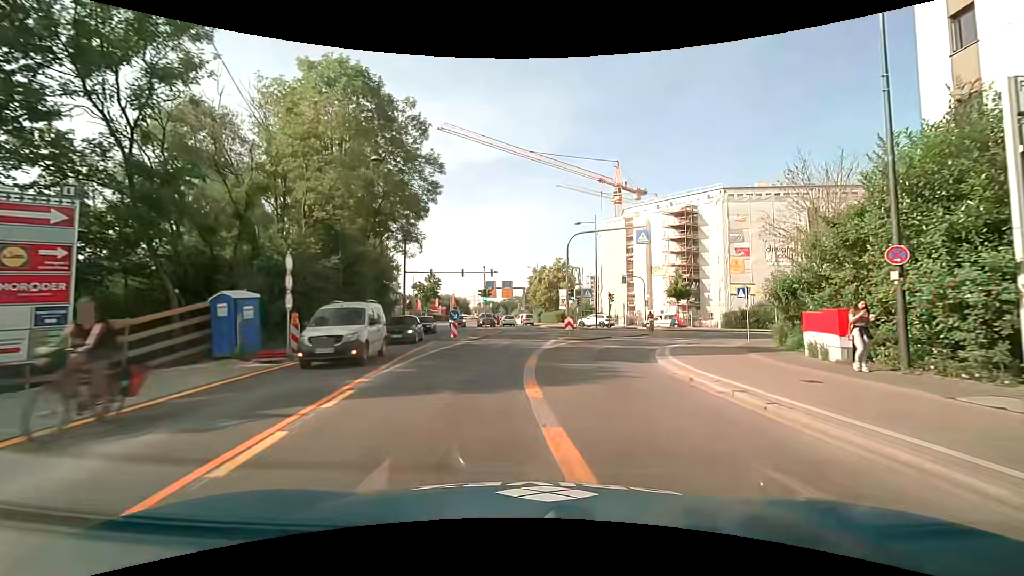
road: secondary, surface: asphalt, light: Day
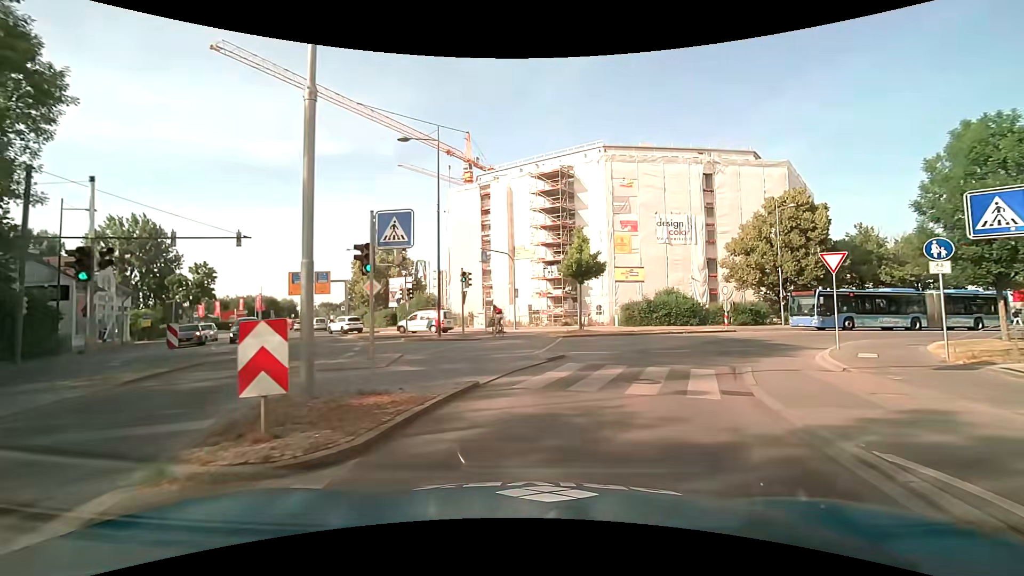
(+2.7, +22.2) m; +17°
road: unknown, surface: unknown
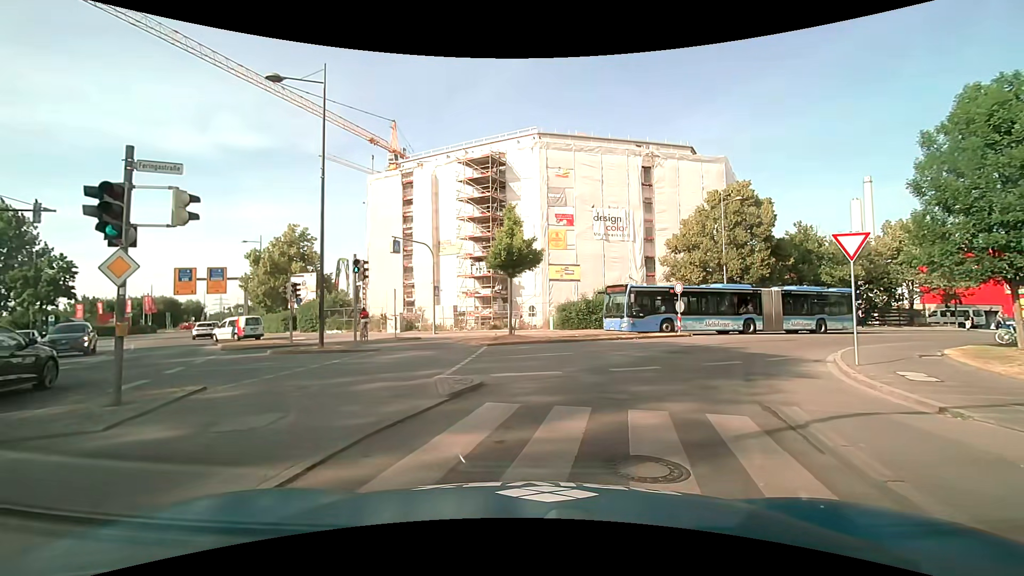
(+0.3, +5.4) m; +7°
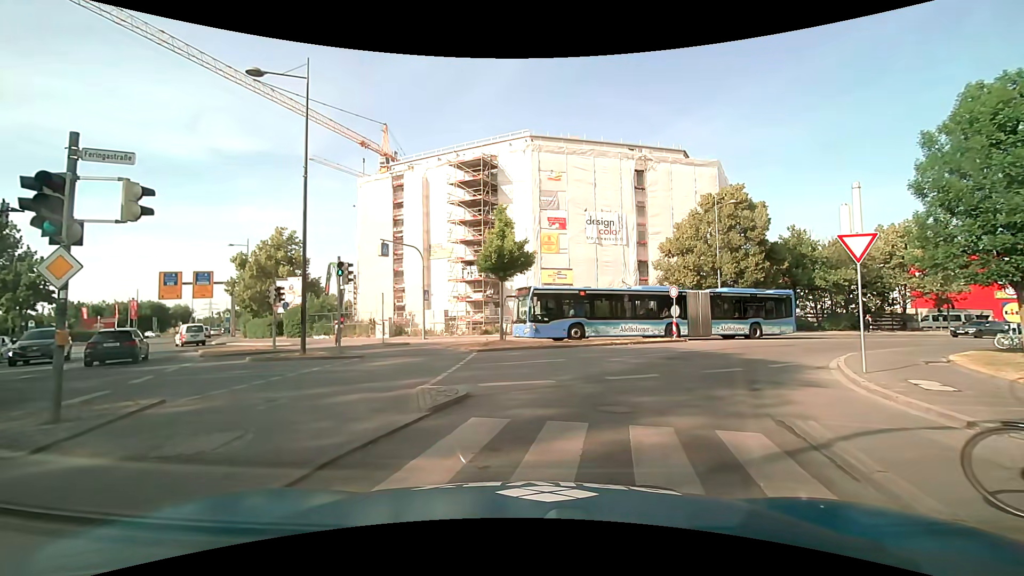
(0.0, +0.6) m; 0°
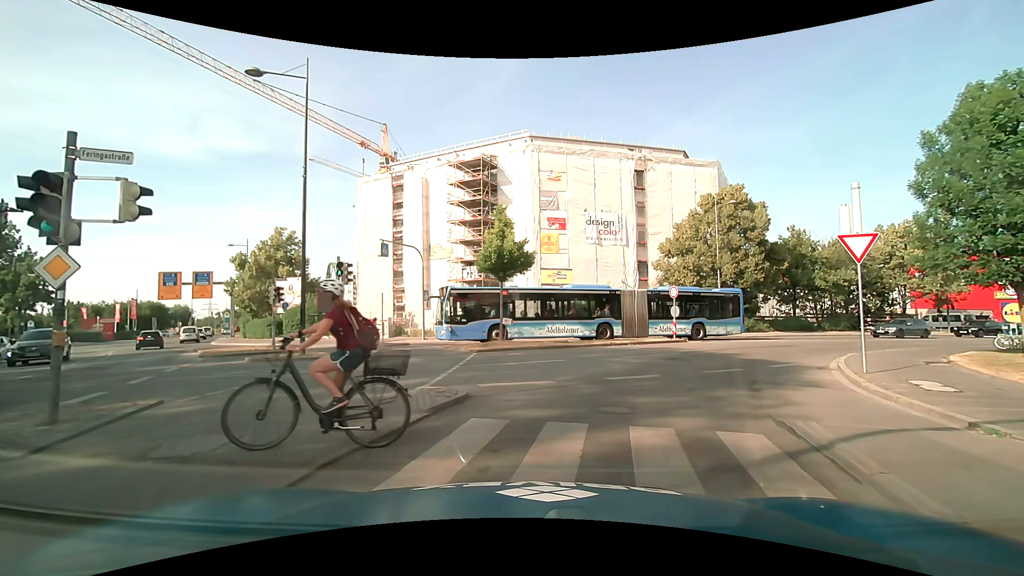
(0.0, +0.1) m; 0°
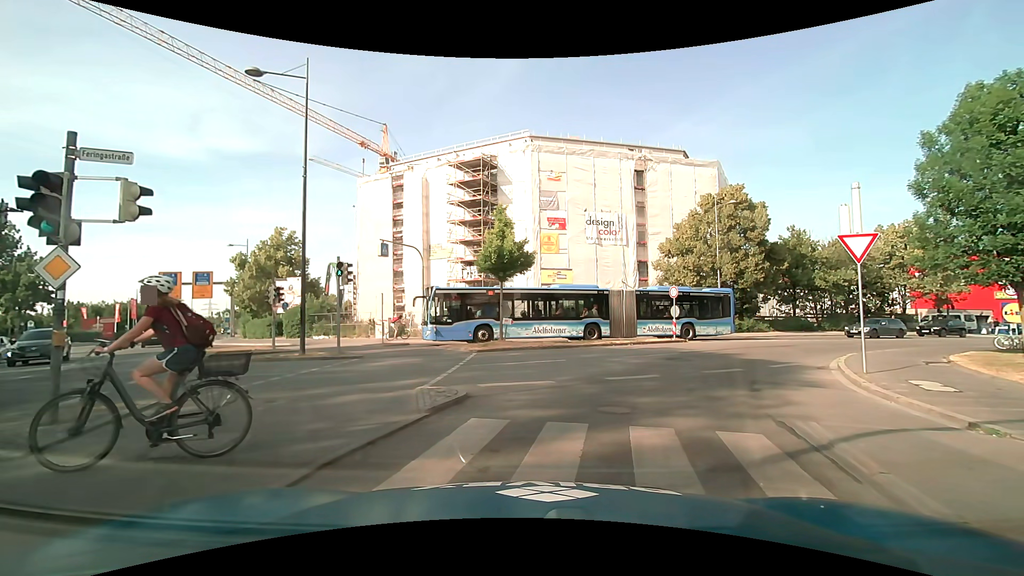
(0.0, 0.0) m; 0°
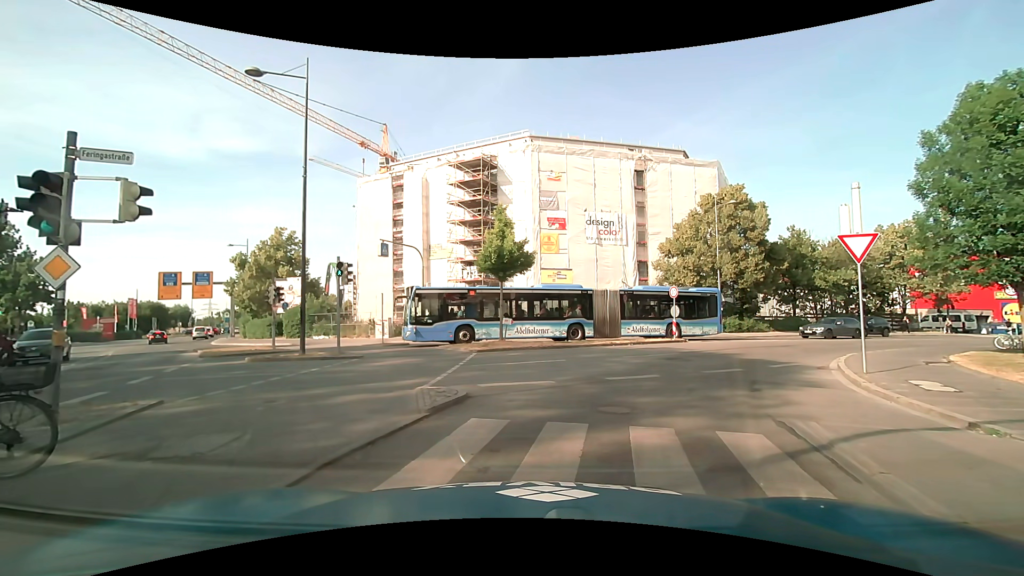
(0.0, 0.0) m; 0°
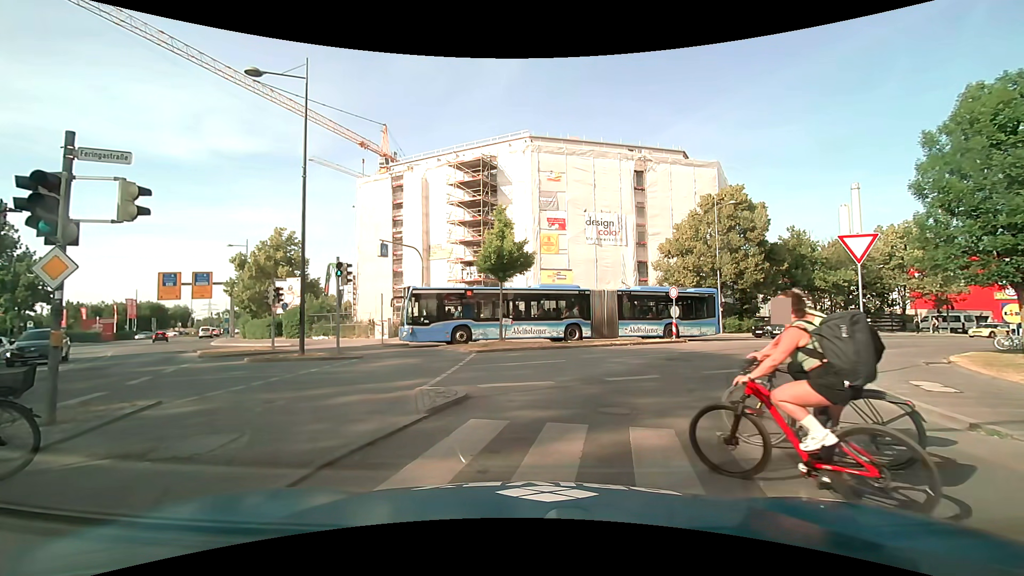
(0.0, 0.0) m; 0°
(+2, +10) (+7, +19) (+14, +25) (+23, +31) (+31, +35) (+41, +39) (+50, +42) (+60, +46) (+69, +49) (+79, +51) m
